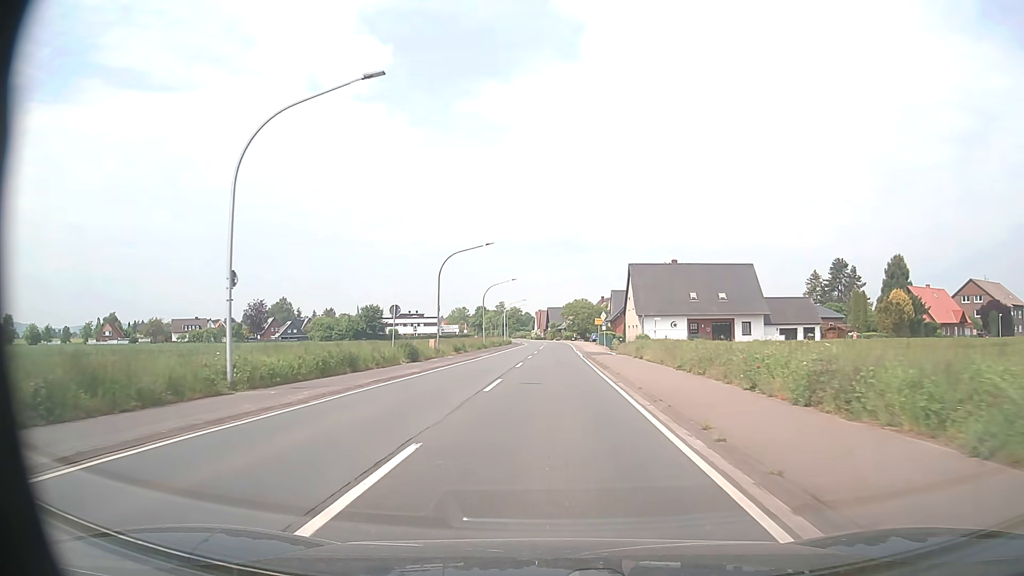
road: primary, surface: asphalt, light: Day
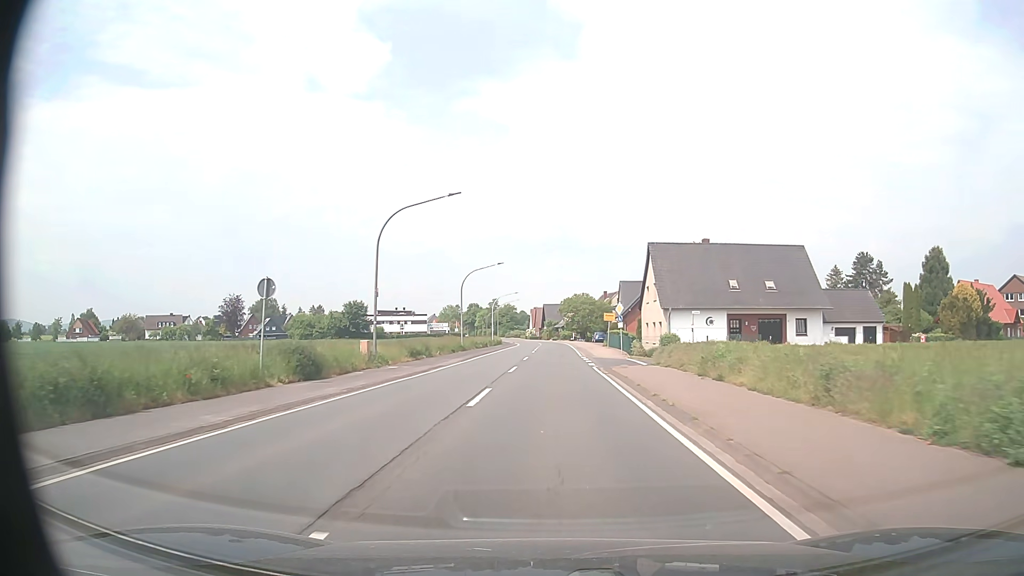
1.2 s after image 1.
(0.0, +16.1) m; 0°
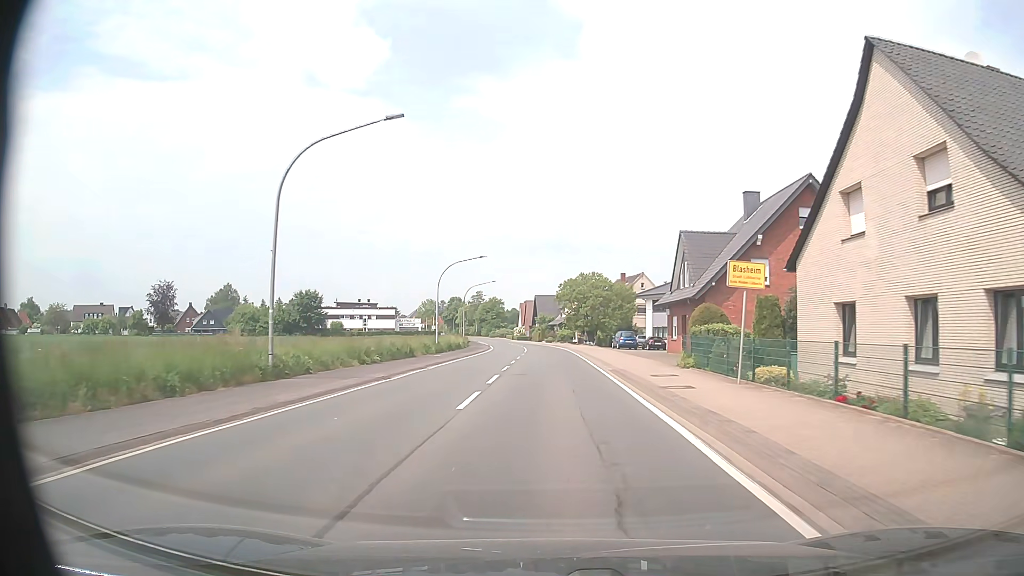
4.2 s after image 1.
(+0.2, +40.3) m; +1°
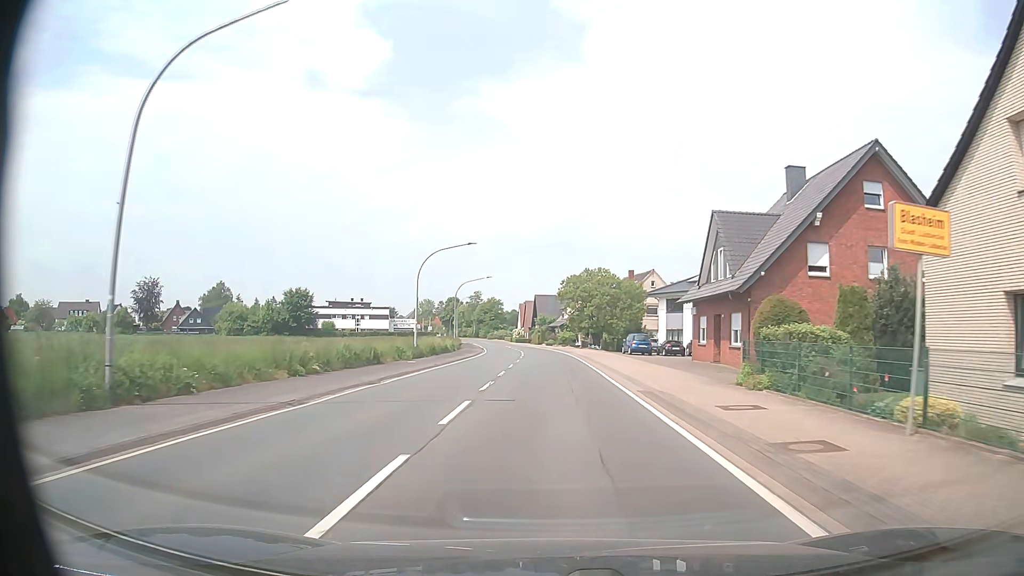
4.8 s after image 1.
(0.0, +8.1) m; -1°
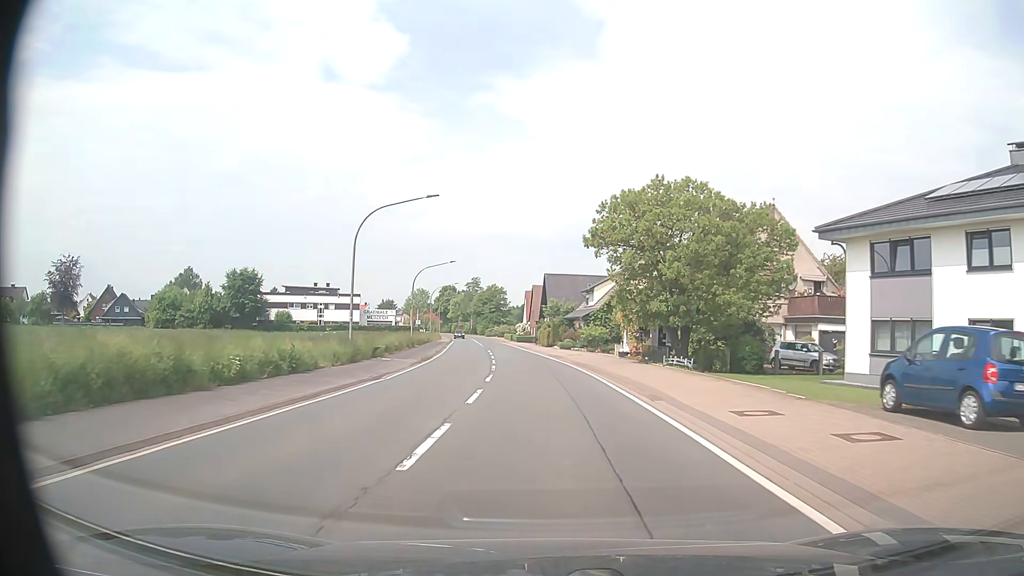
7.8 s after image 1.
(+0.1, +40.3) m; 0°
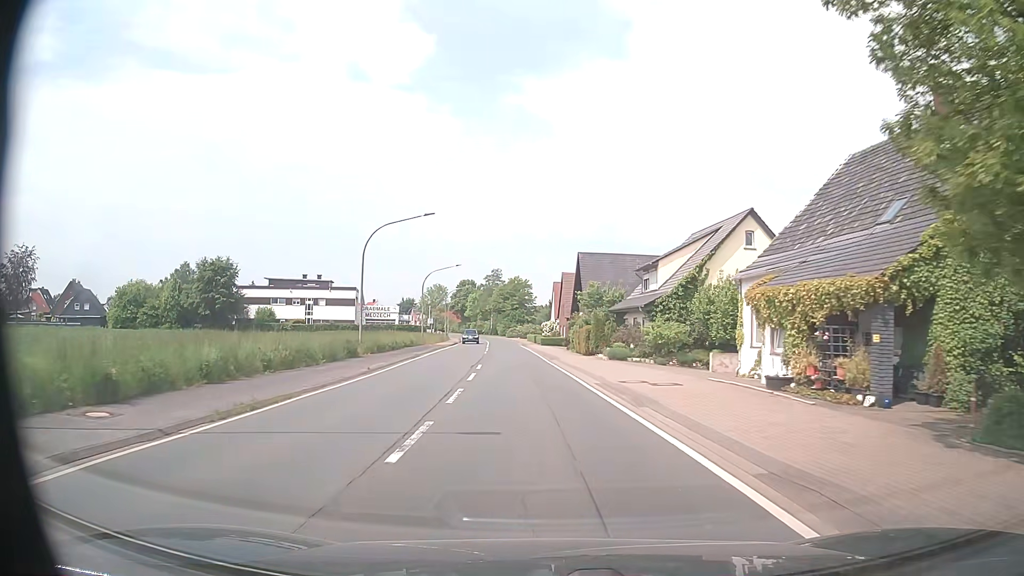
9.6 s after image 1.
(-0.5, +24.3) m; -2°
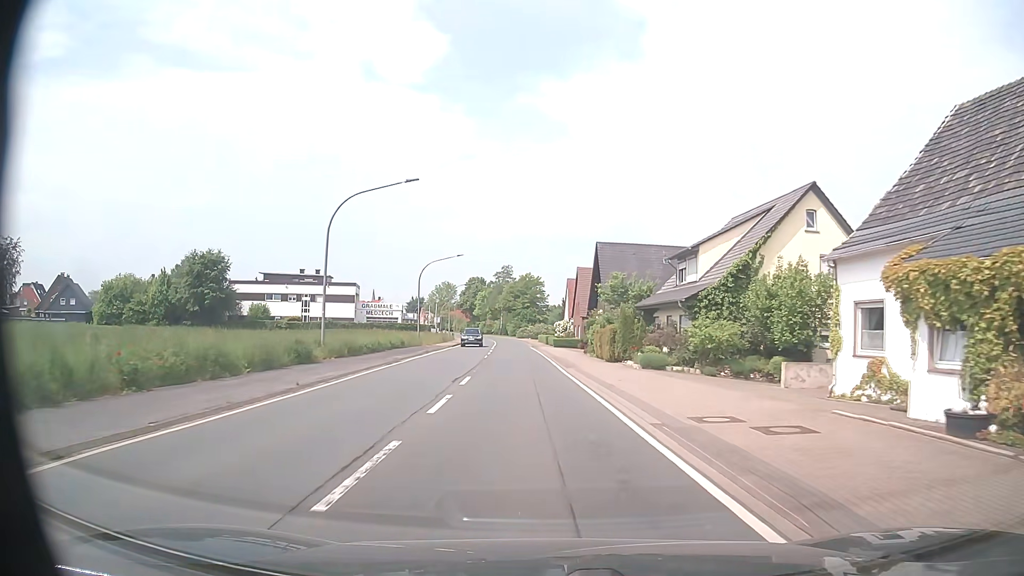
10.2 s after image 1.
(-0.1, +8.1) m; -1°
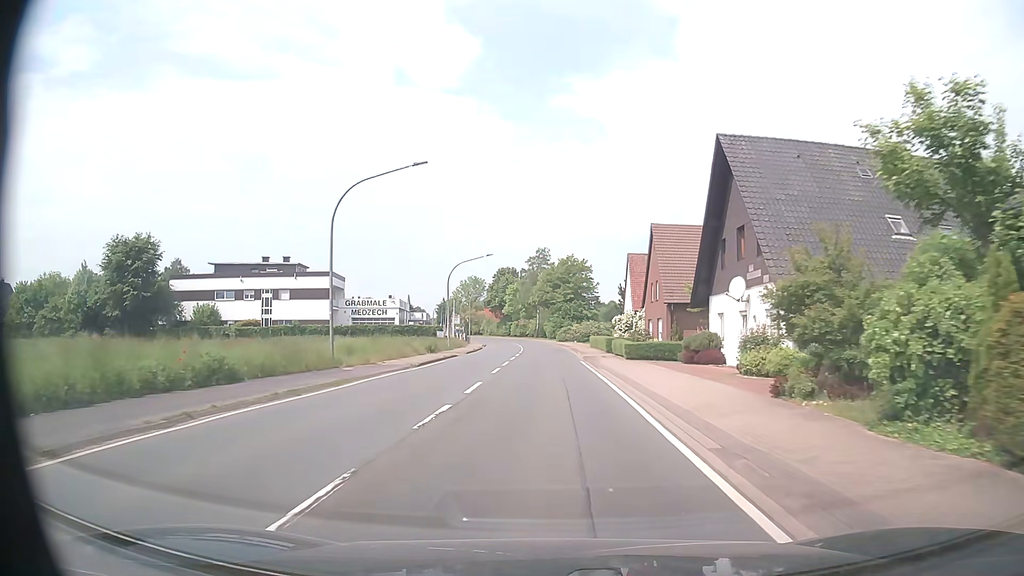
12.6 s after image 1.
(-1.0, +32.4) m; -3°
